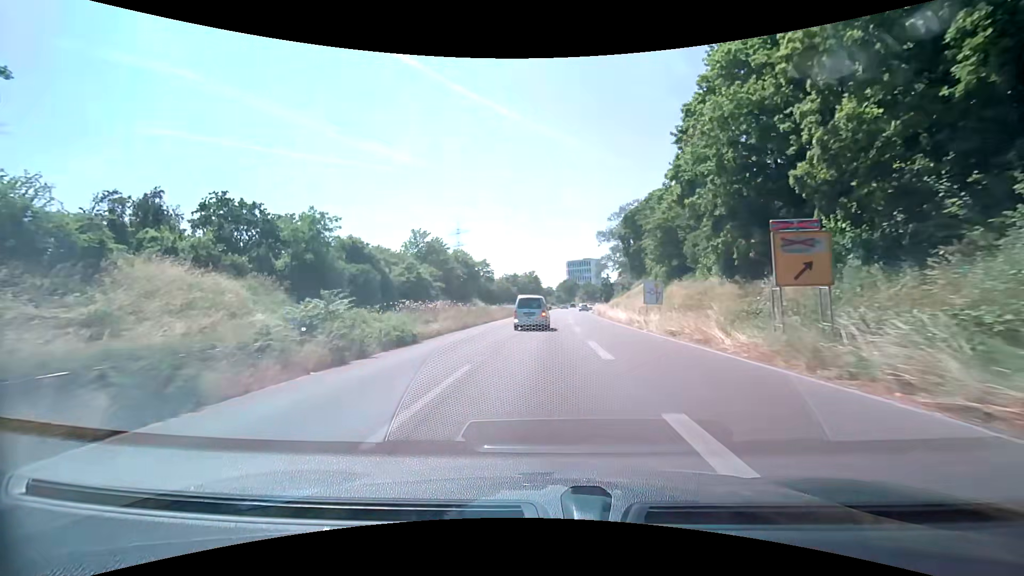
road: trunk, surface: asphalt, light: Day
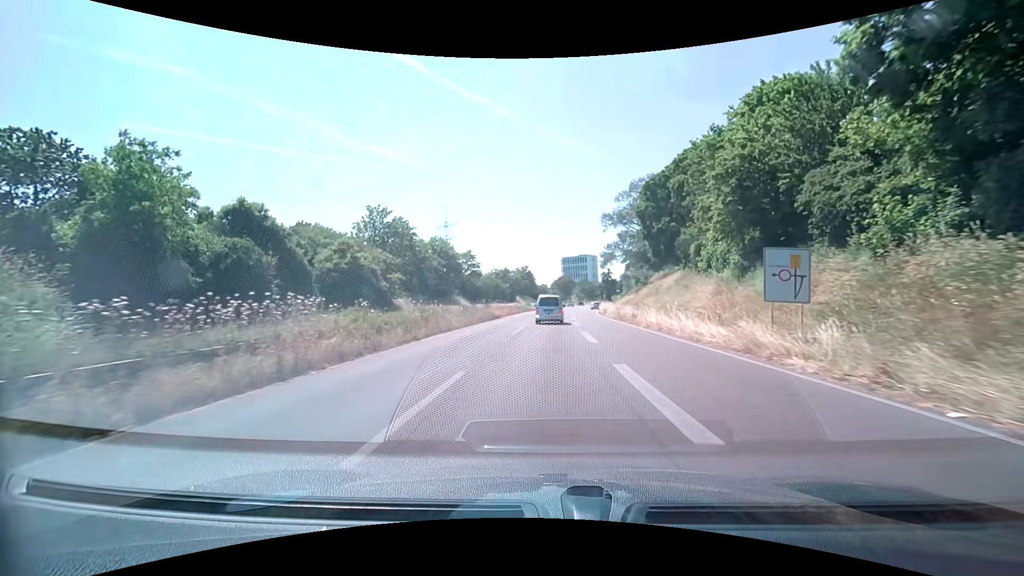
(+0.2, +19.3) m; +1°
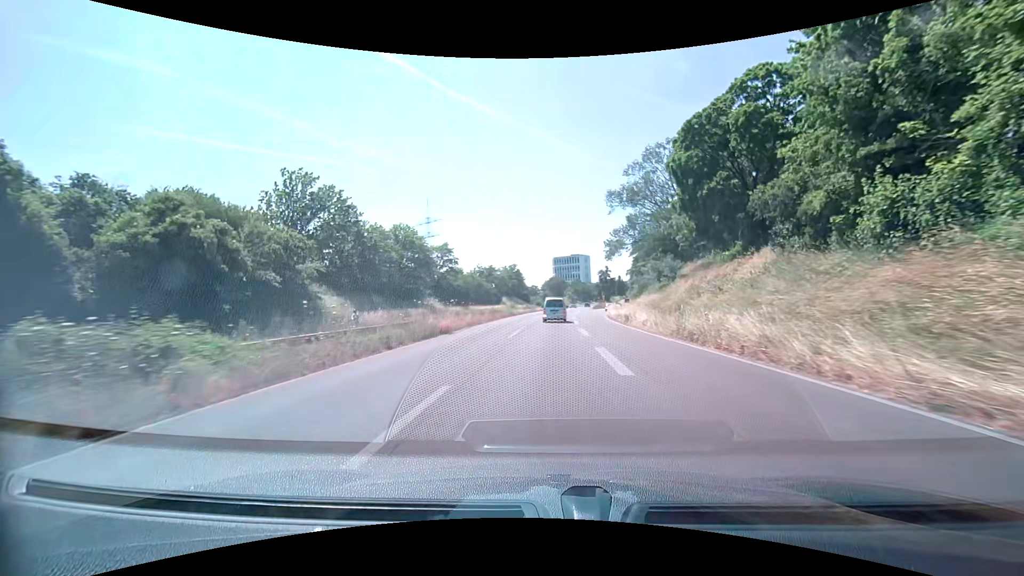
(+0.2, +19.5) m; +1°
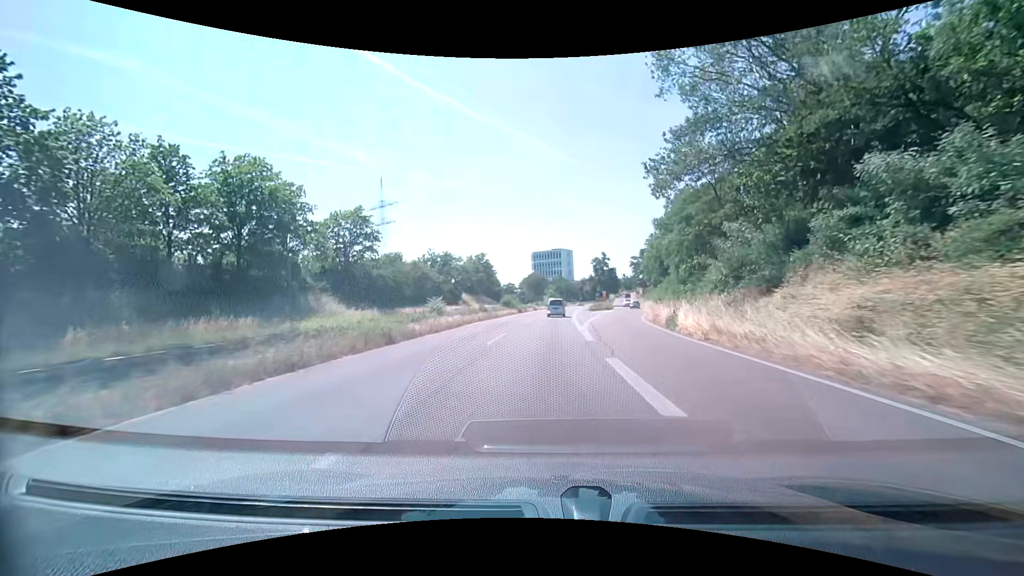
(+0.8, +39.7) m; +2°
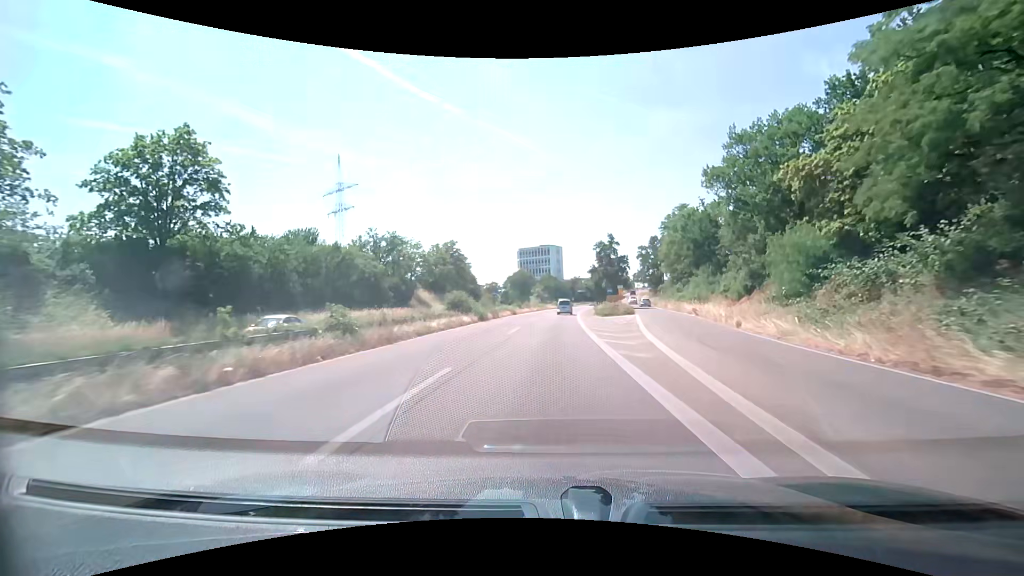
(+0.3, +30.2) m; +2°
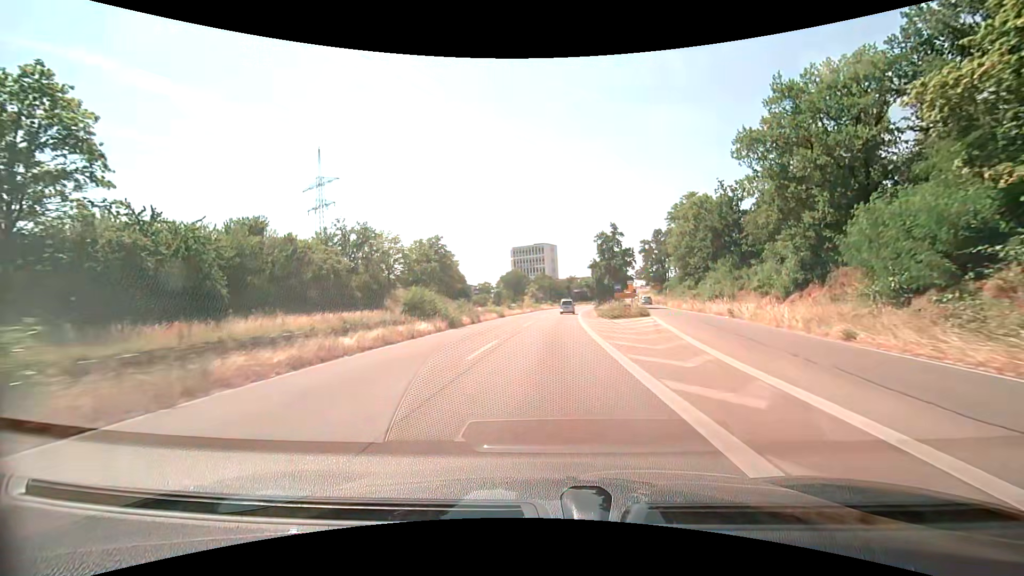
(0.0, +10.1) m; 0°
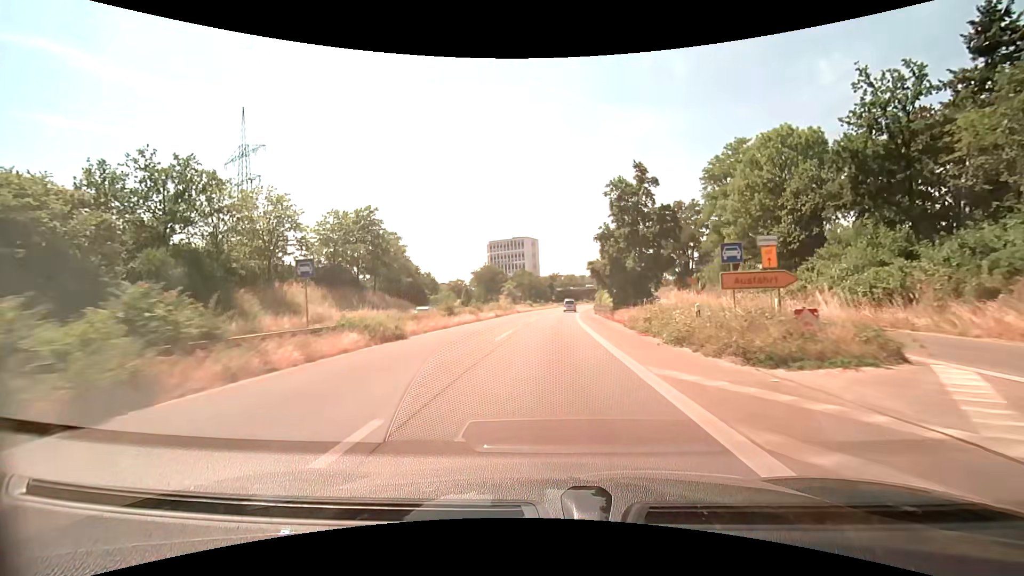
(+0.6, +30.5) m; +2°
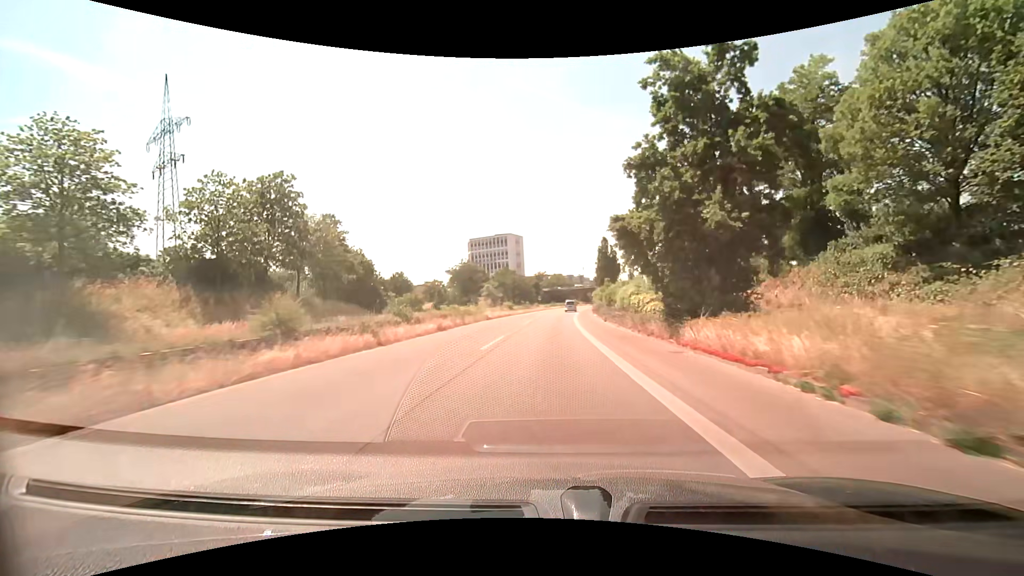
(+0.2, +20.4) m; +1°
(0, +10) (0, +20) (0, +30) (+1, +40) (+1, +50) (+2, +60) (+3, +70) (+3, +80) (+4, +90) (+6, +100) m
